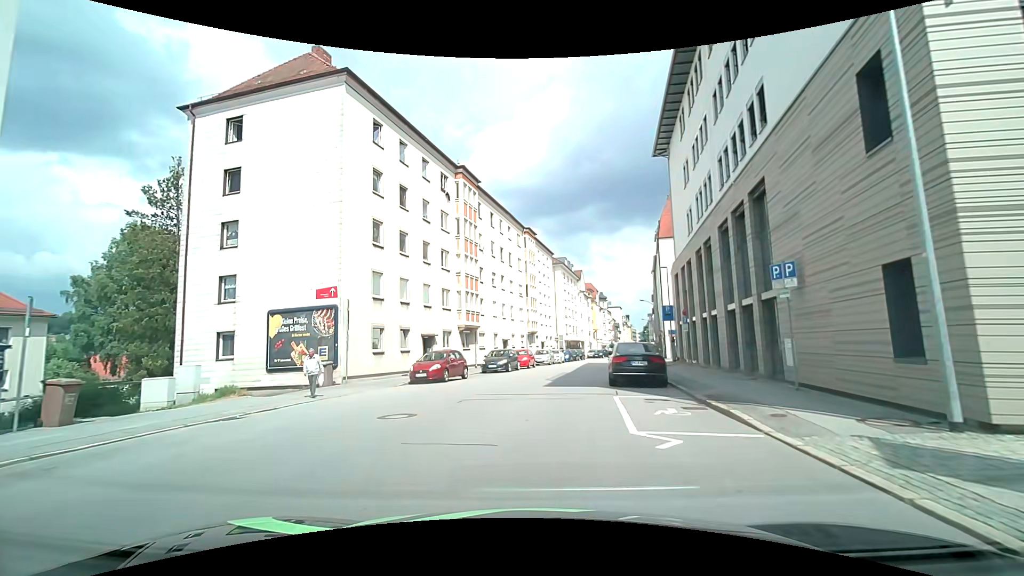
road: tertiary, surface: asphalt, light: Day
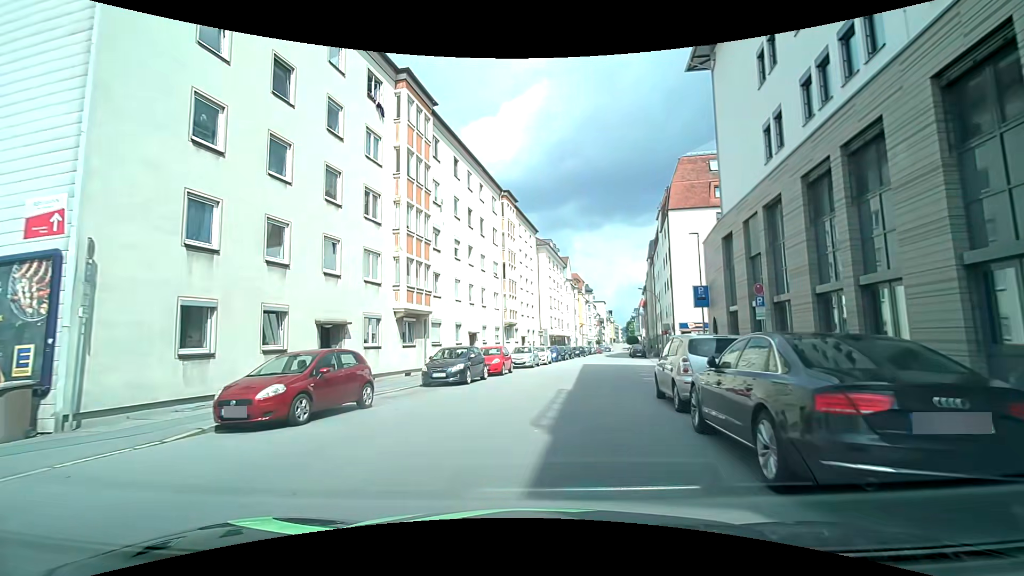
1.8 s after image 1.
(+0.1, +12.6) m; +3°
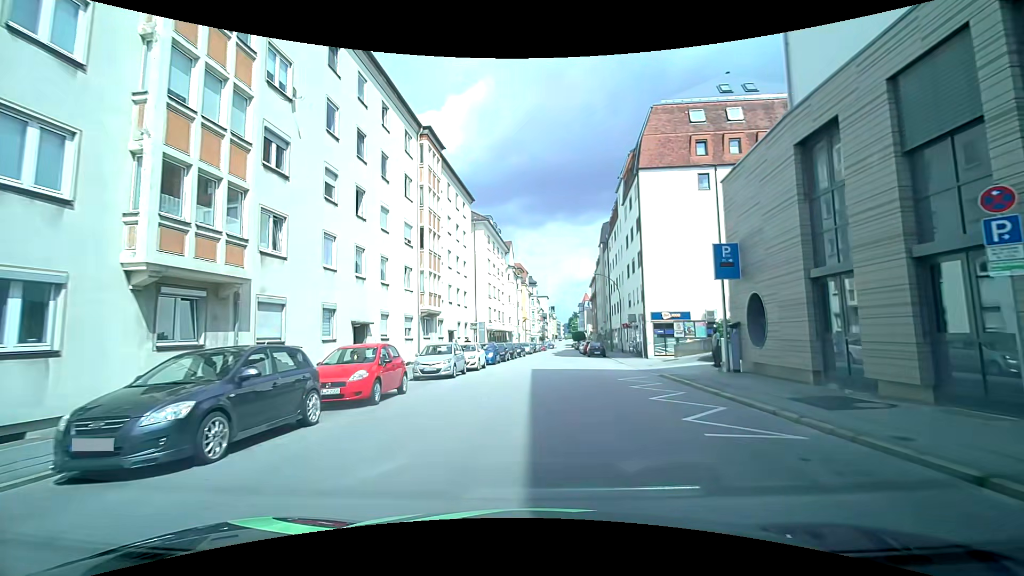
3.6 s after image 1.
(+0.5, +12.3) m; +5°
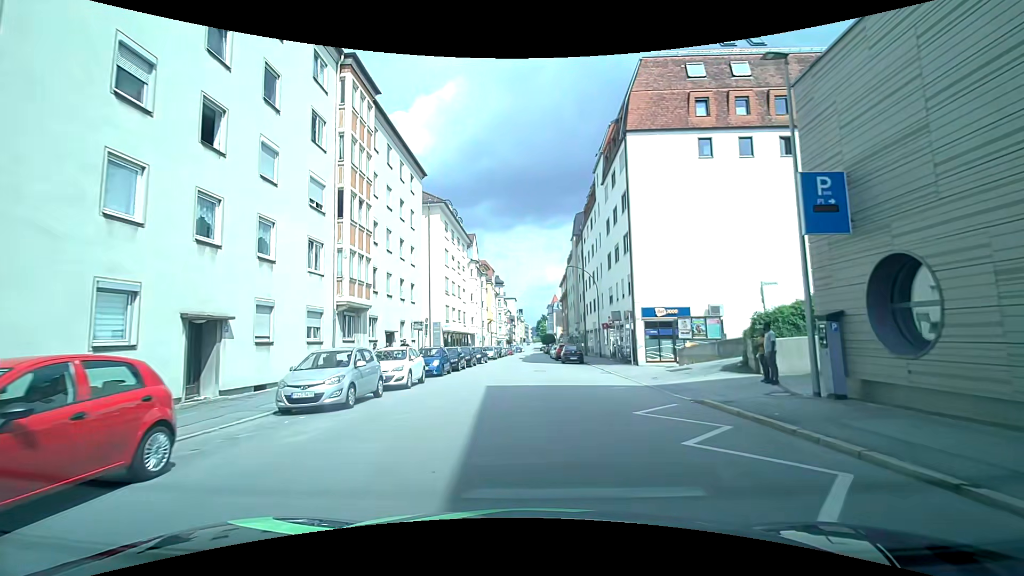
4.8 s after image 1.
(+0.4, +8.3) m; +4°
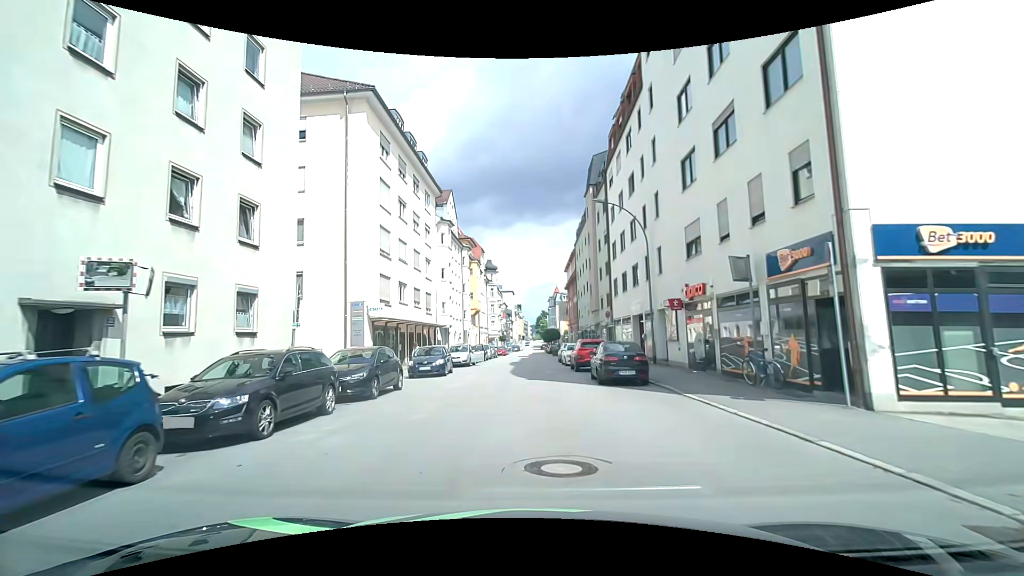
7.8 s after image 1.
(+0.4, +21.4) m; +2°
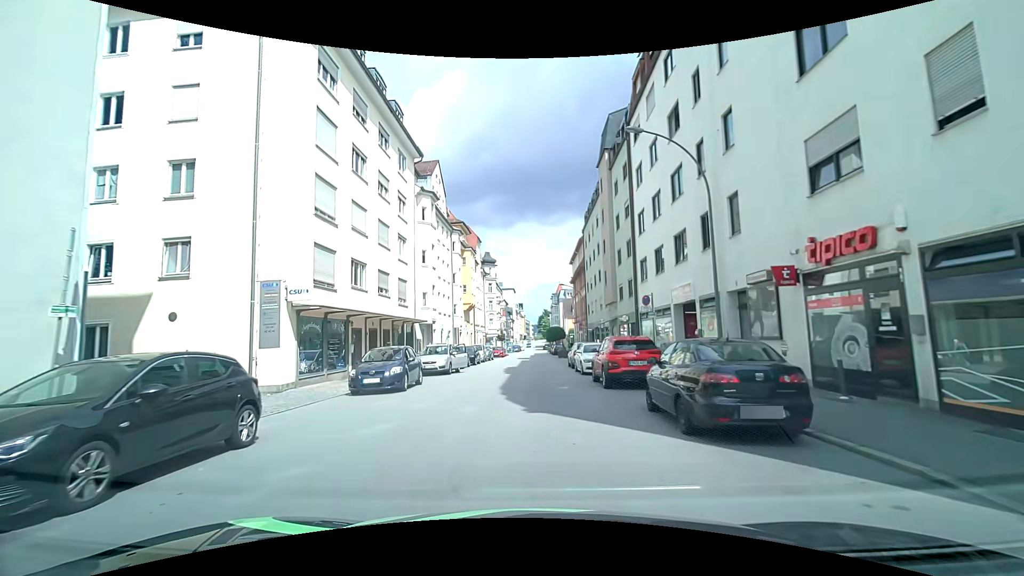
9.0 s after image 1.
(-0.1, +9.1) m; -1°
